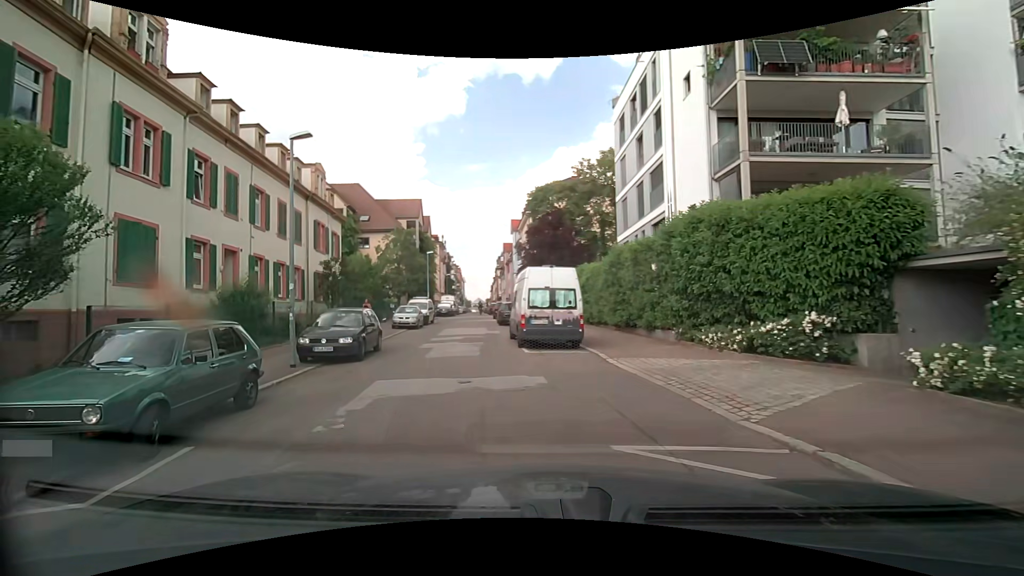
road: residential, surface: asphalt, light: Day
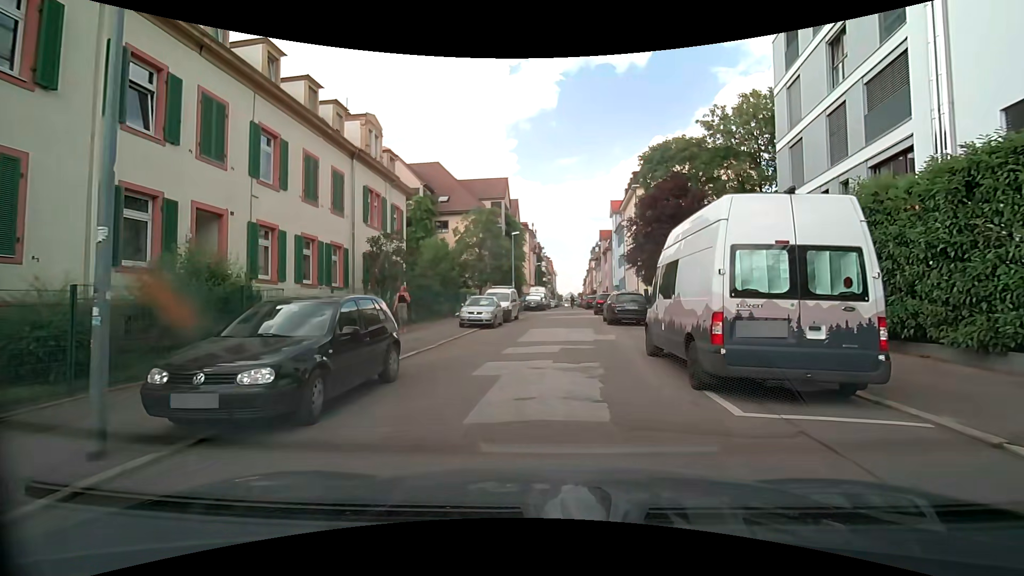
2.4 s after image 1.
(-1.3, +8.7) m; -12°
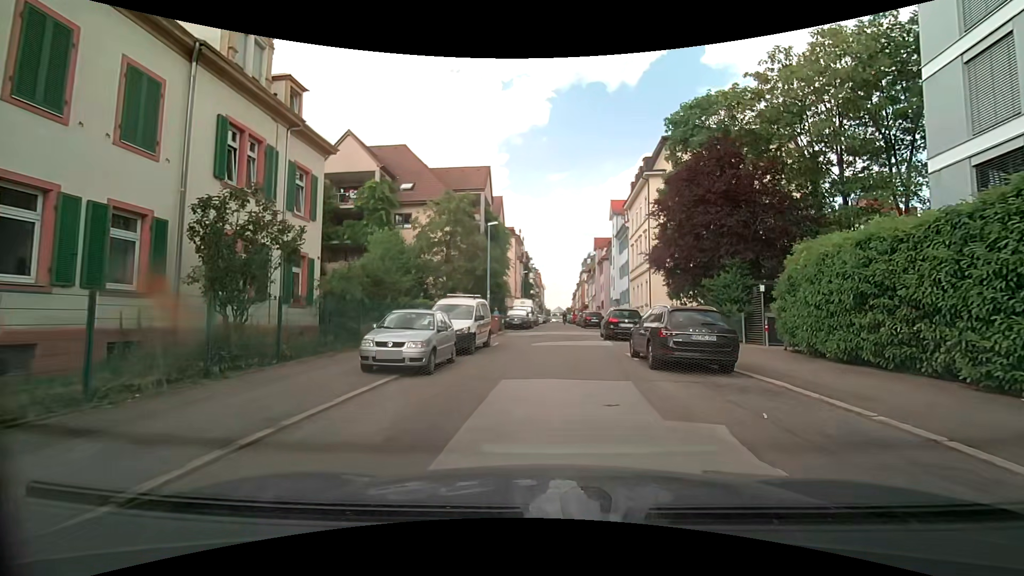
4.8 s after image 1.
(+0.2, +10.6) m; +3°
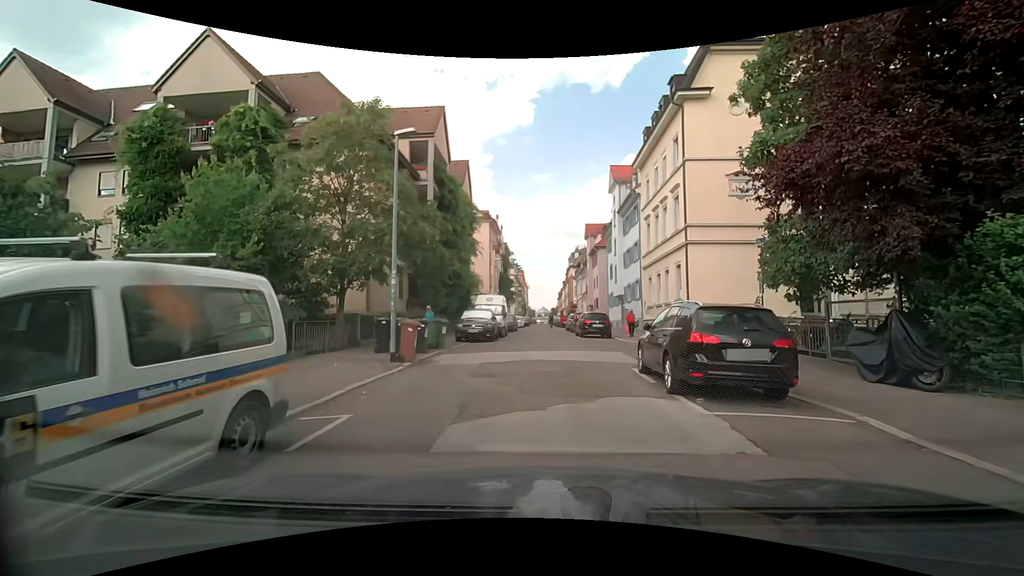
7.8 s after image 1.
(+0.3, +14.3) m; +2°
(0, +10) (0, +20) (0, +30) (-1, +40) (-1, +50) (-1, +60) (-1, +70) (-1, +80) (-2, +90) (-2, +100) m
